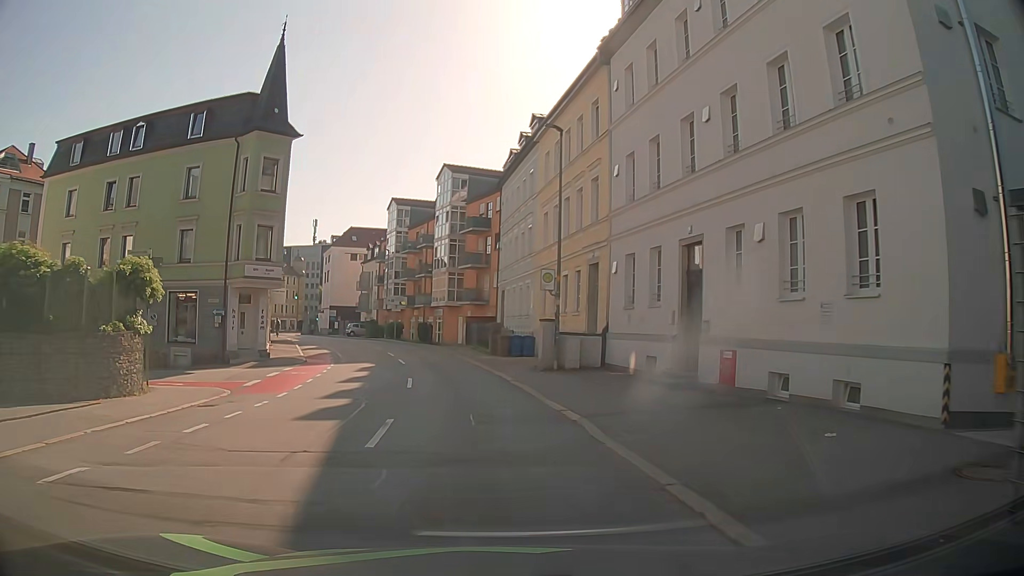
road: tertiary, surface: asphalt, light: Day
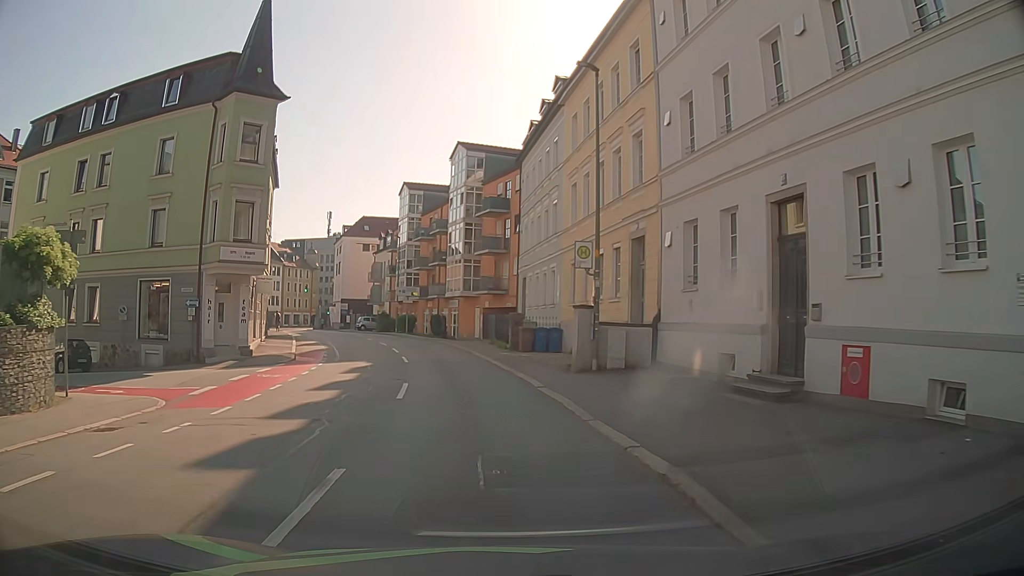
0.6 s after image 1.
(0.0, +4.7) m; -2°
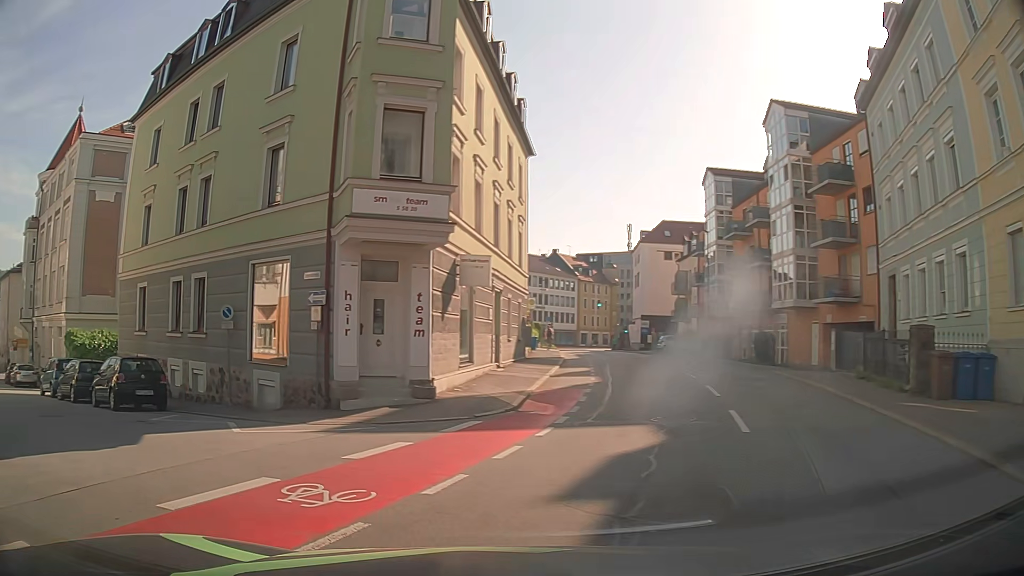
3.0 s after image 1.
(-1.4, +13.2) m; -23°
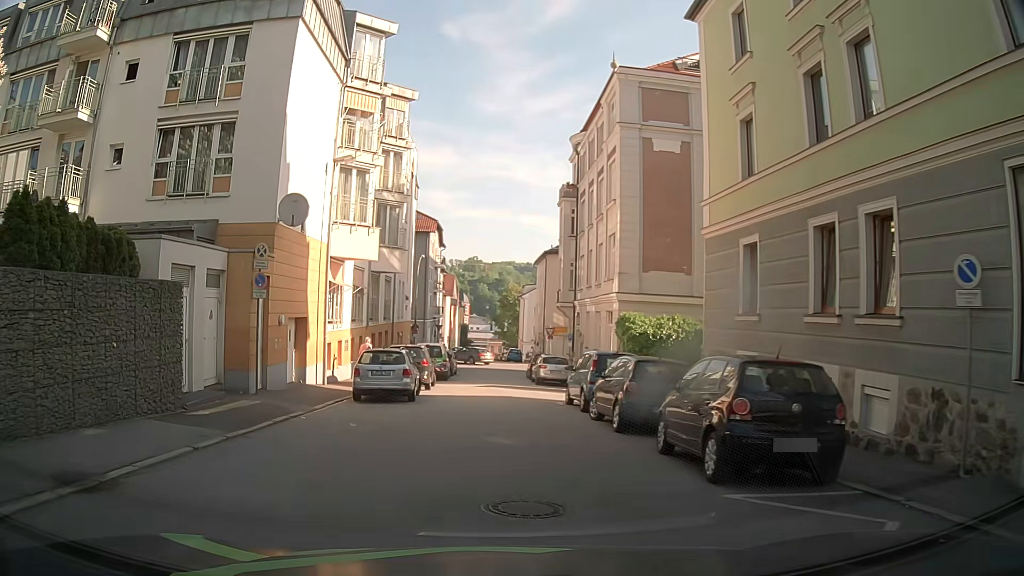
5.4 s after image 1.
(-5.1, +9.1) m; -49°
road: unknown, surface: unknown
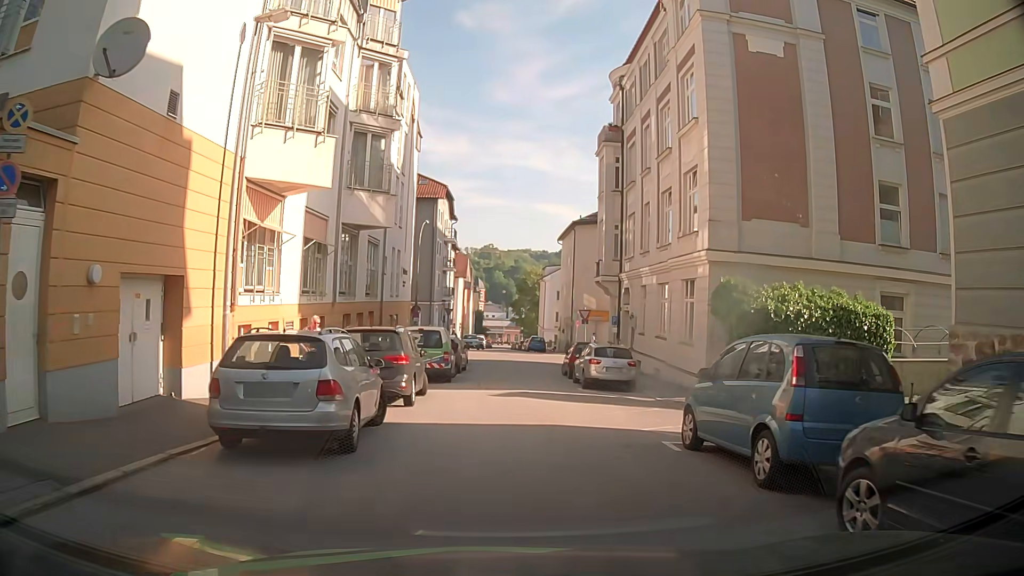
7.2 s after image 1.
(-0.7, +10.9) m; -2°
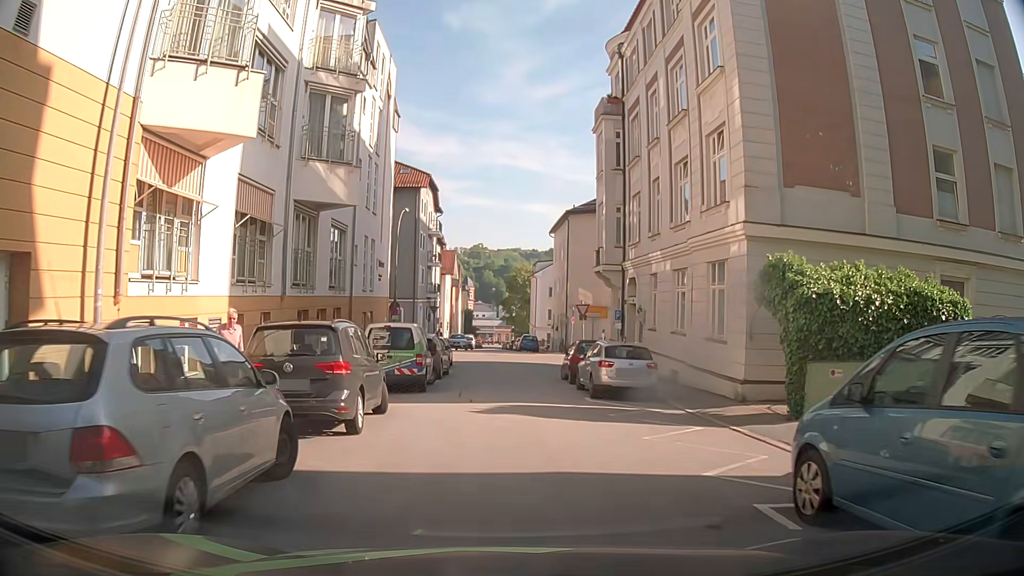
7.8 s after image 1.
(+0.1, +4.4) m; +1°
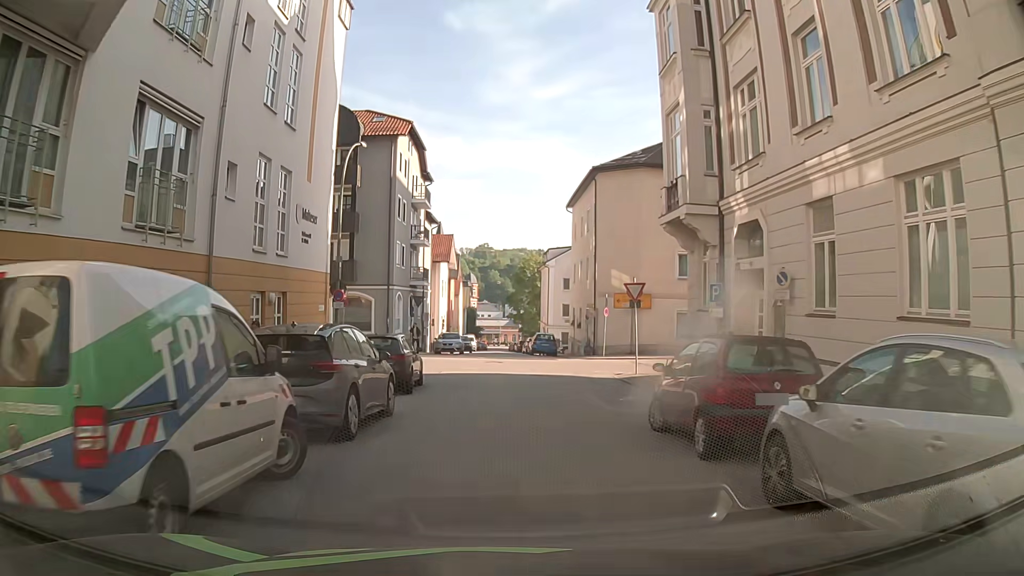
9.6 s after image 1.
(0.0, +14.2) m; 0°
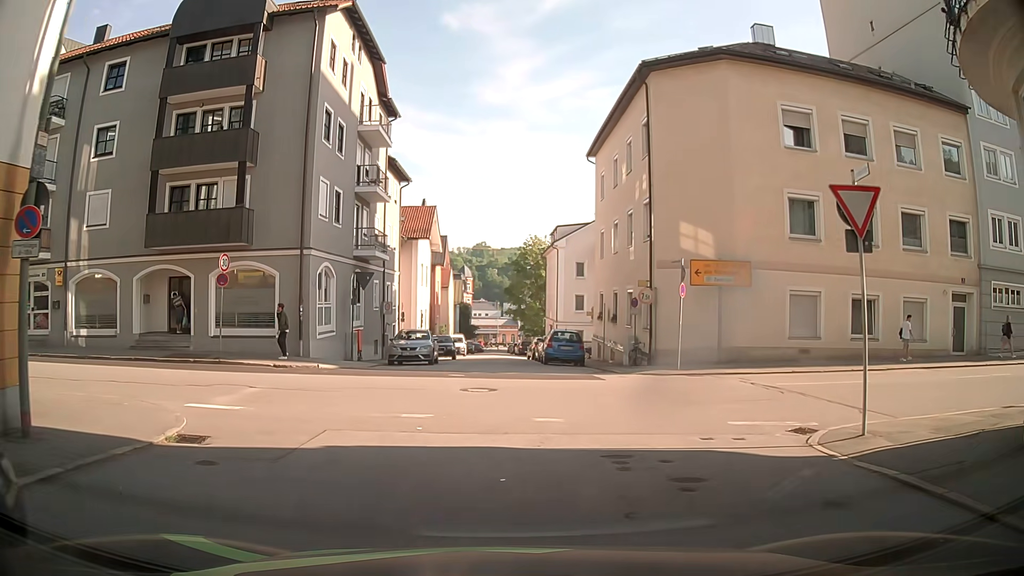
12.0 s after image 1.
(0.0, +16.2) m; +1°
